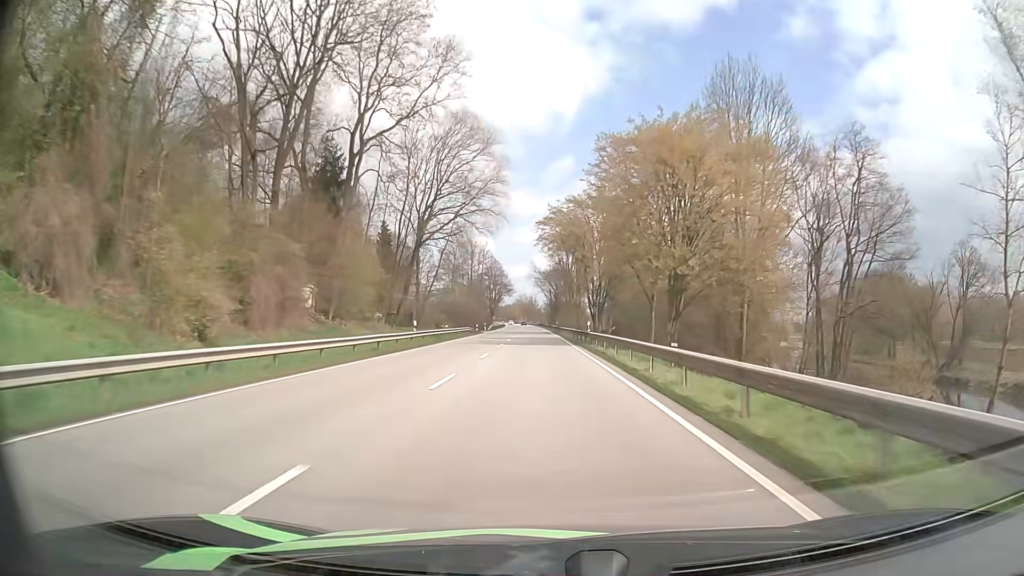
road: primary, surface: asphalt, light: Day
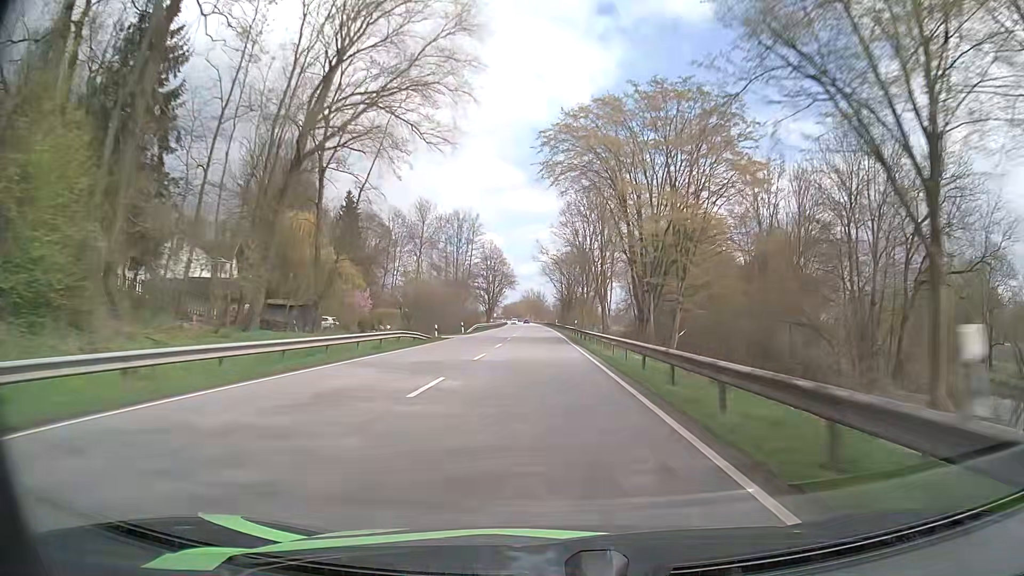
(-0.2, +35.3) m; -1°
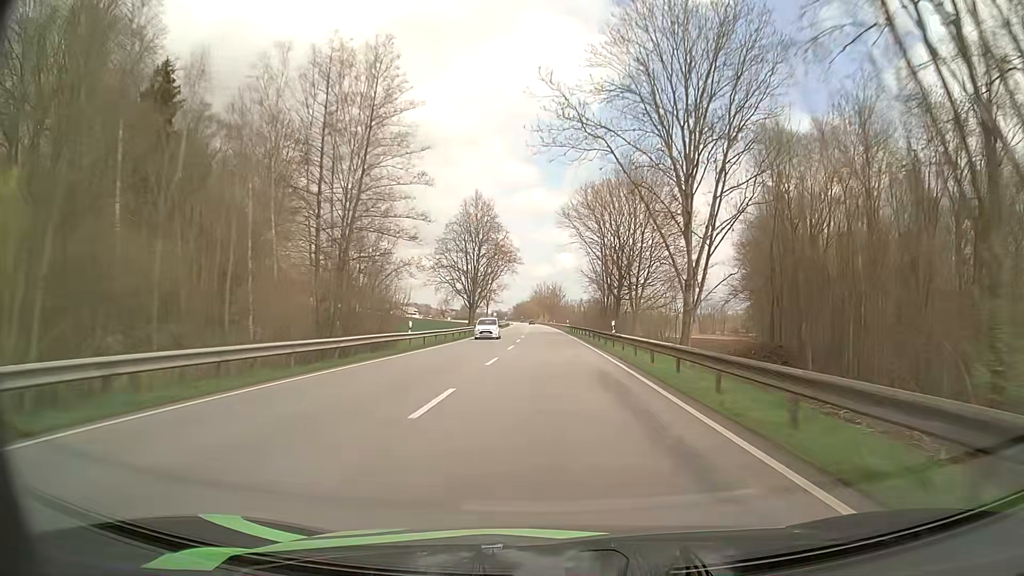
(-1.2, +70.0) m; -1°
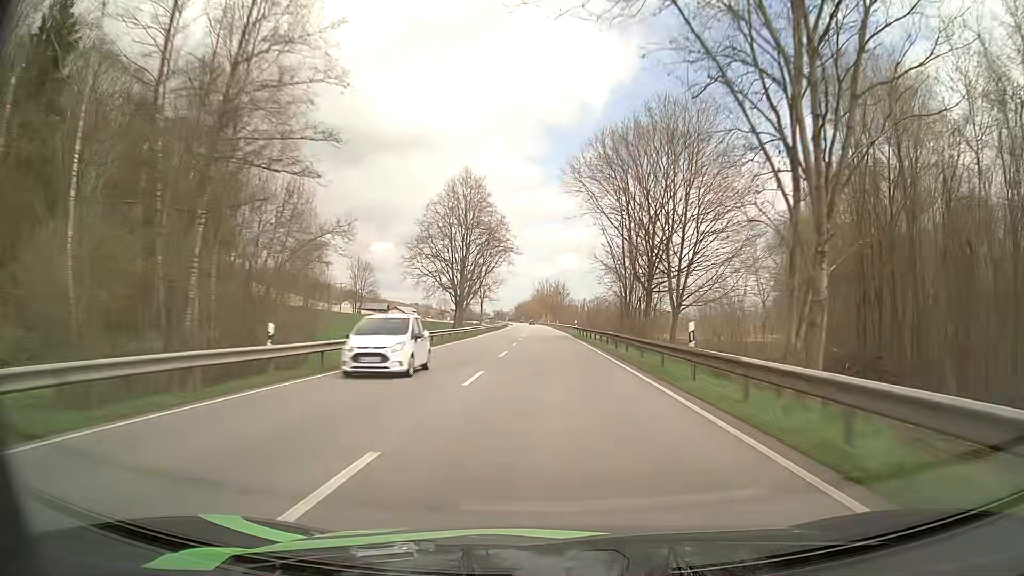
(-0.1, +17.5) m; 0°
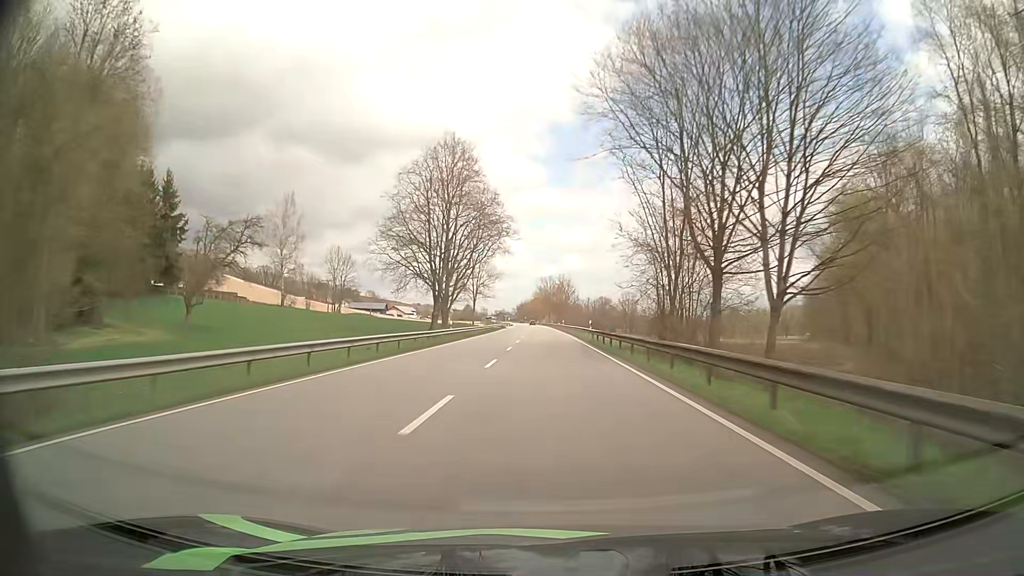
(0.0, +17.5) m; 0°
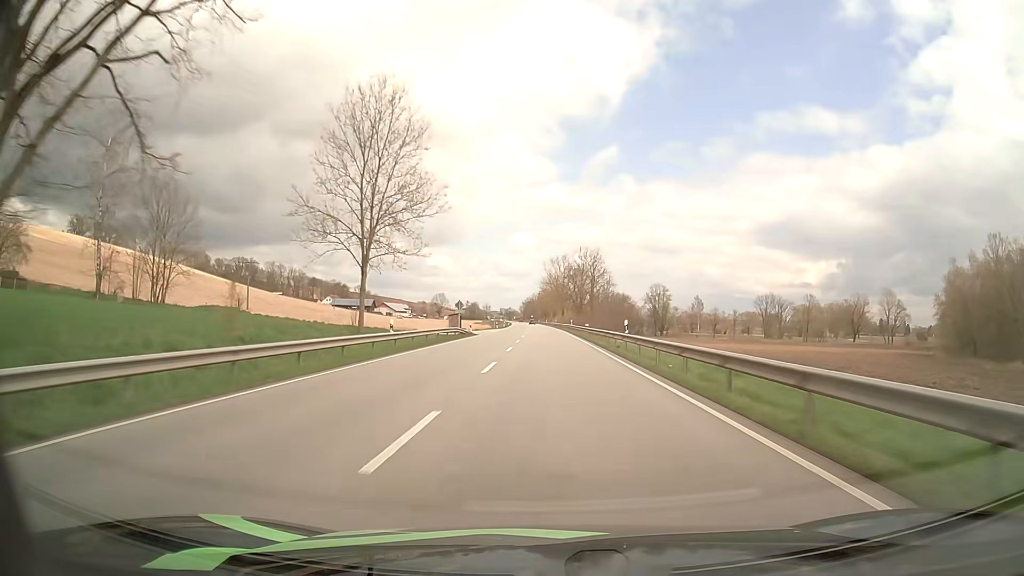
(-0.5, +69.4) m; -1°
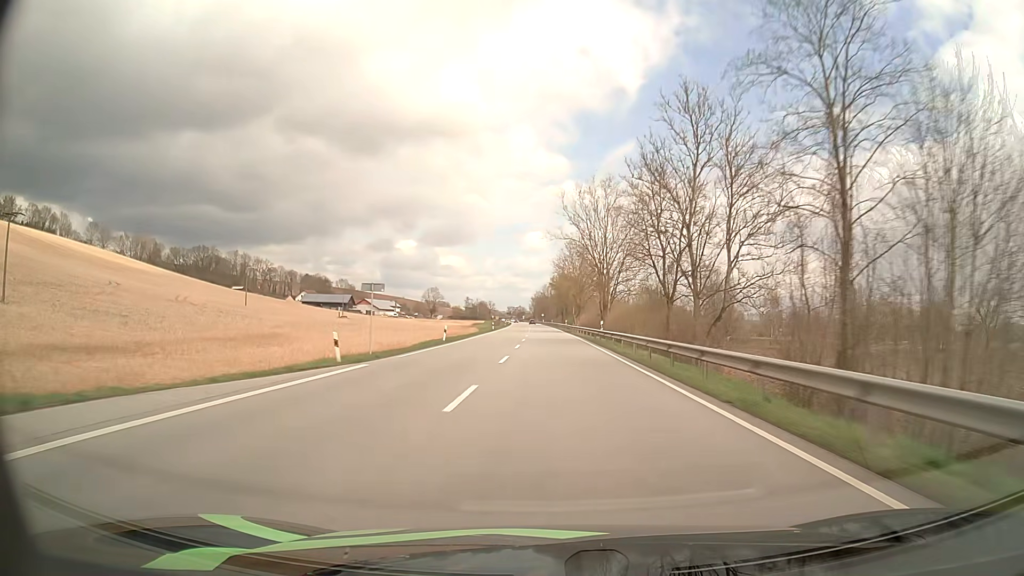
(-0.9, +85.9) m; -1°
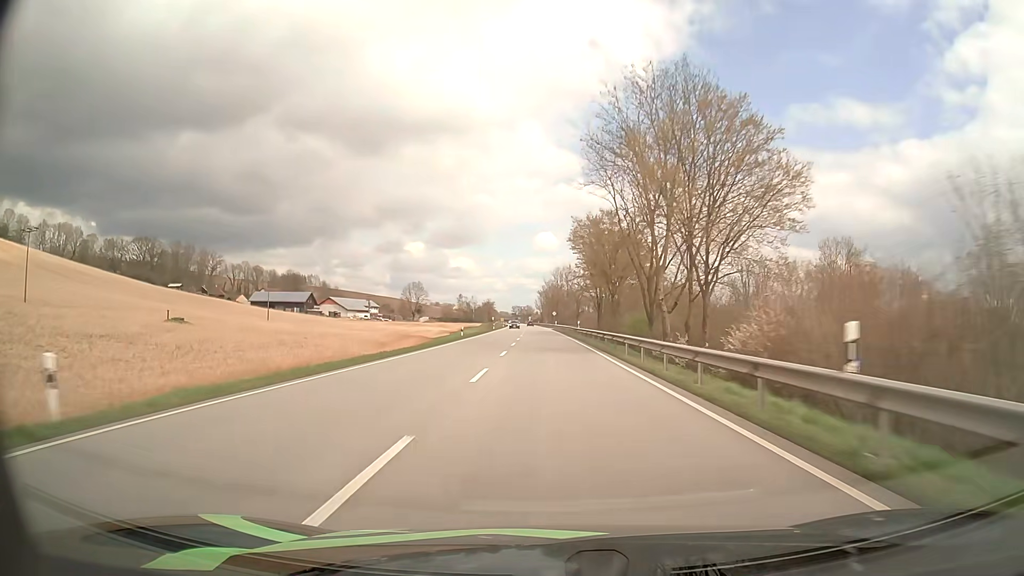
(-0.8, +84.9) m; -1°
(0, +10) (0, +20) (0, +30) (0, +40) (-1, +50) (-1, +60) (-1, +70) (-1, +80) (-2, +90) (-2, +100) m
